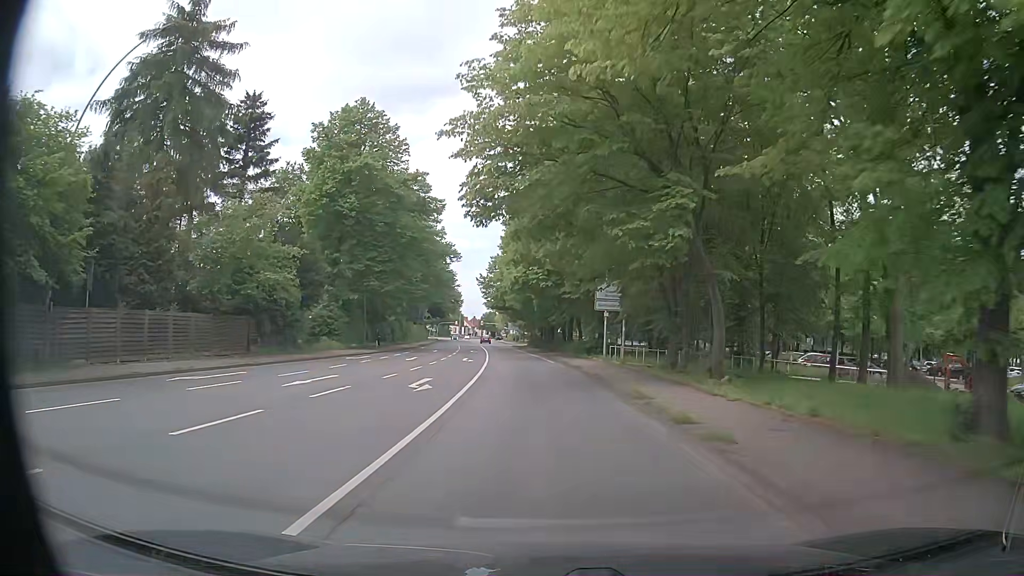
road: primary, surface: asphalt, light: Day
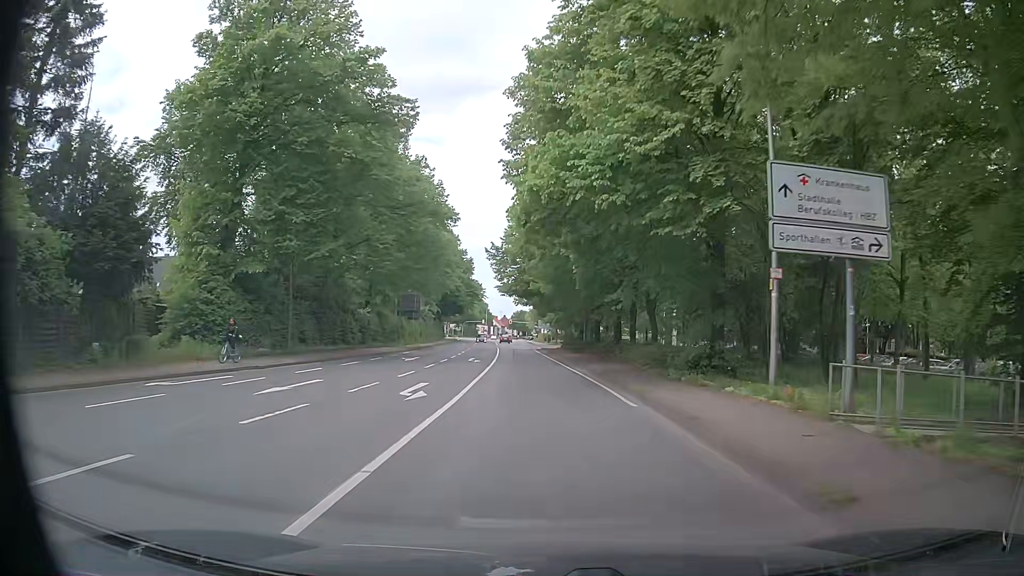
(-0.4, +23.2) m; -3°
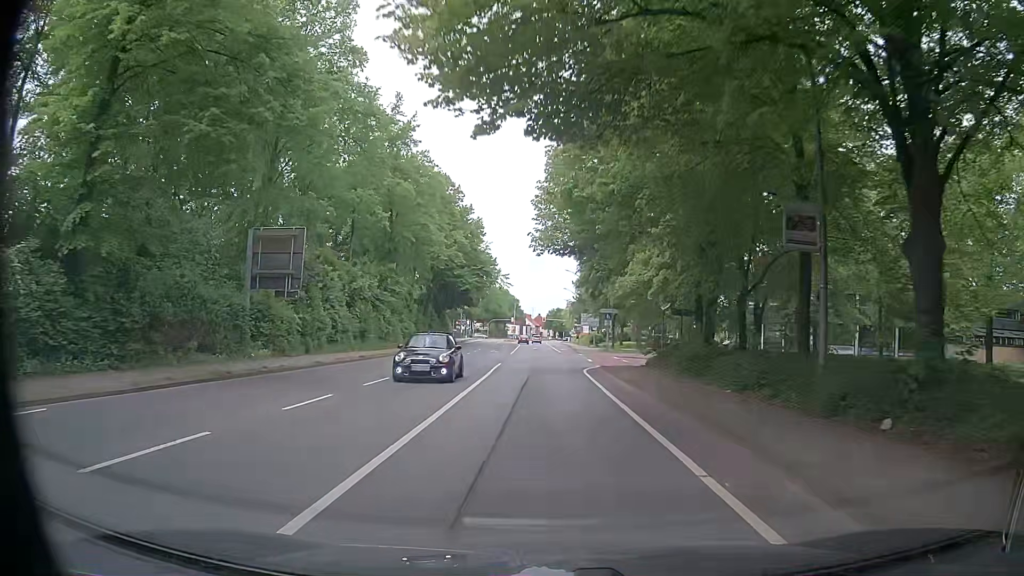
(-1.2, +40.5) m; -2°
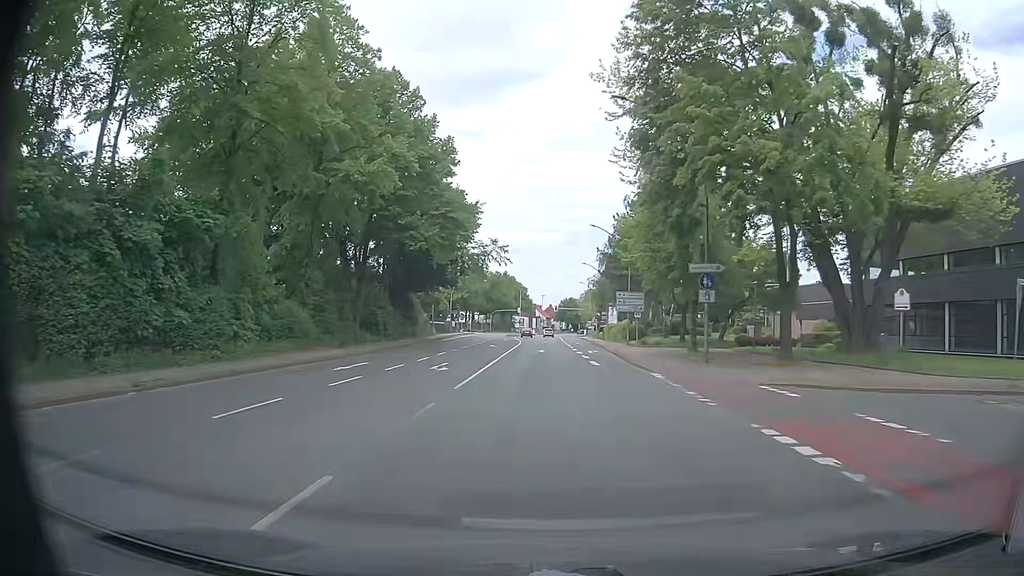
(-0.9, +32.0) m; -1°
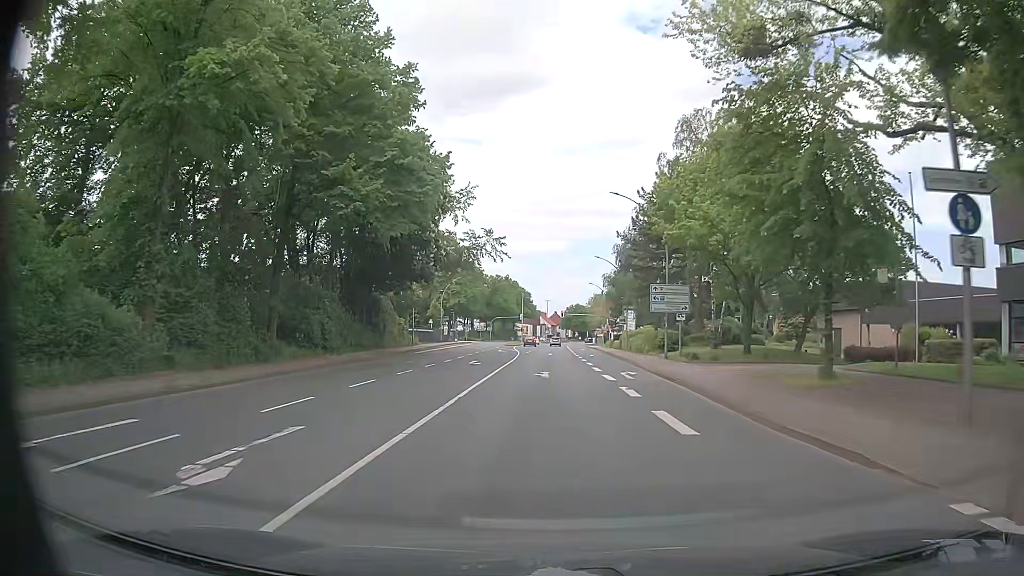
(-0.2, +15.9) m; -1°
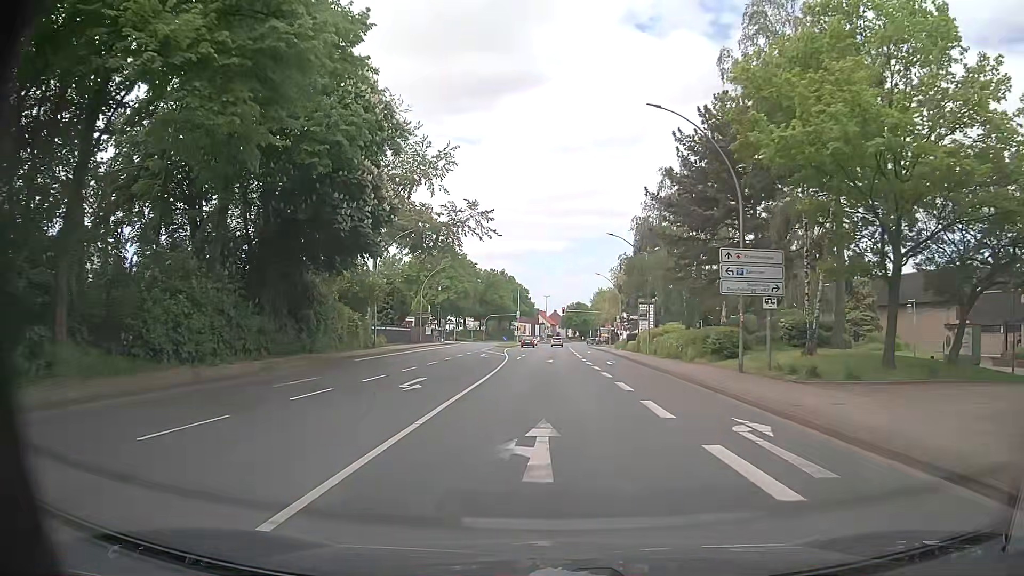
(0.0, +15.9) m; 0°
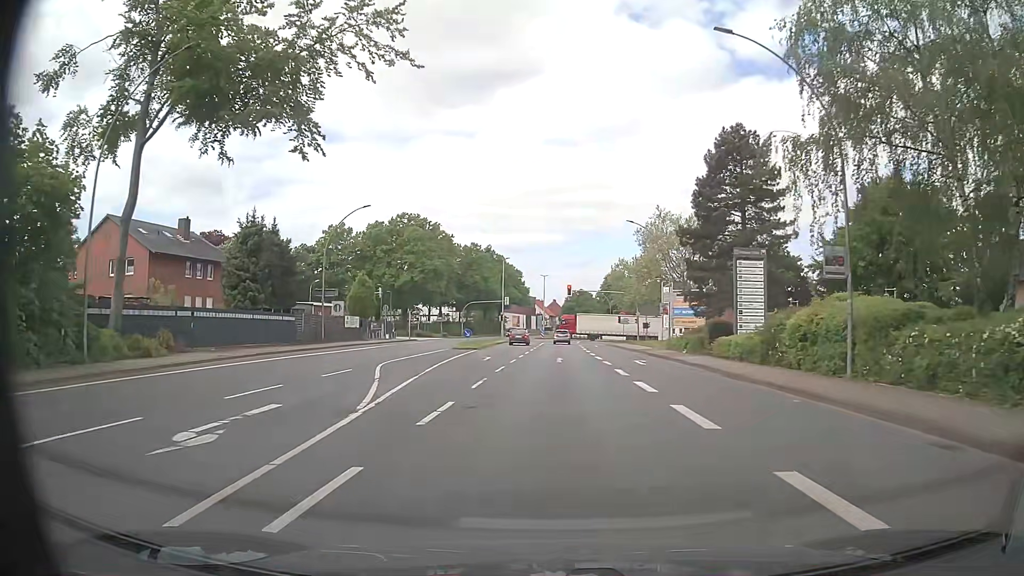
(-0.4, +37.8) m; -1°
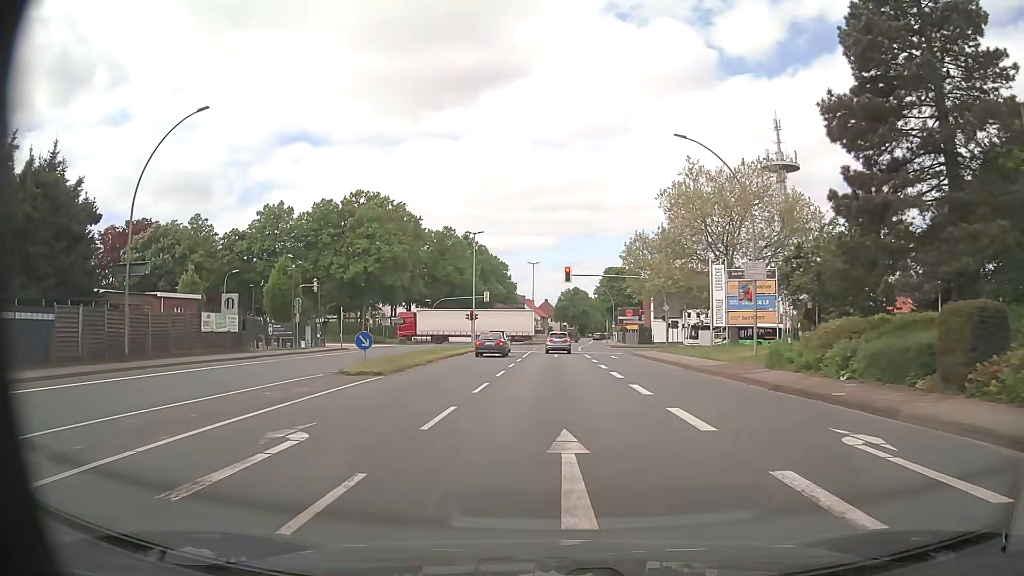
(+0.2, +23.8) m; +1°
(0, +10) (0, +20) (0, +30) (+1, +40) (+1, +50) (+1, +60) (+2, +70) (+2, +80) (+3, +90) (+3, +100) m
